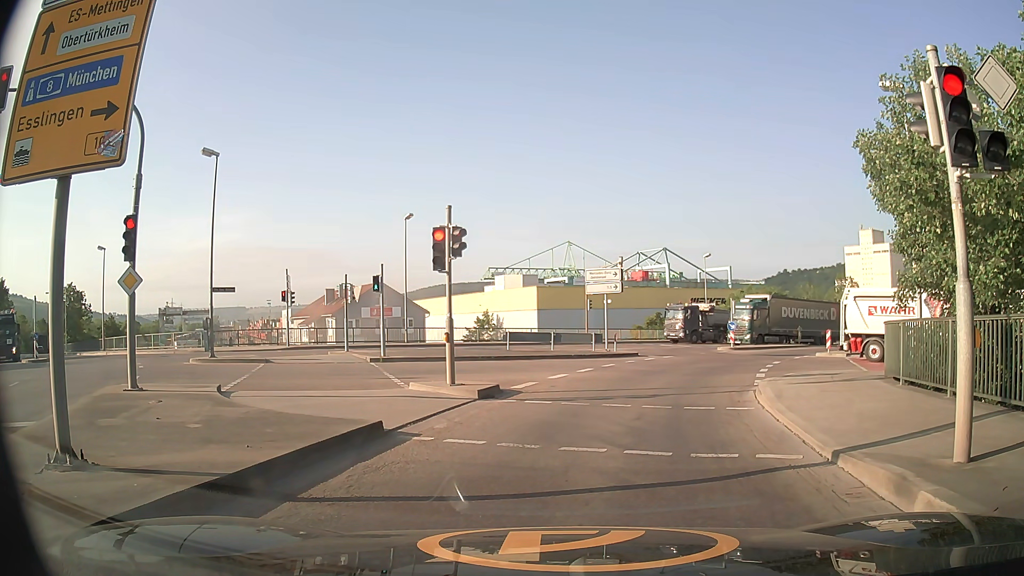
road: secondary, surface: asphalt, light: Day
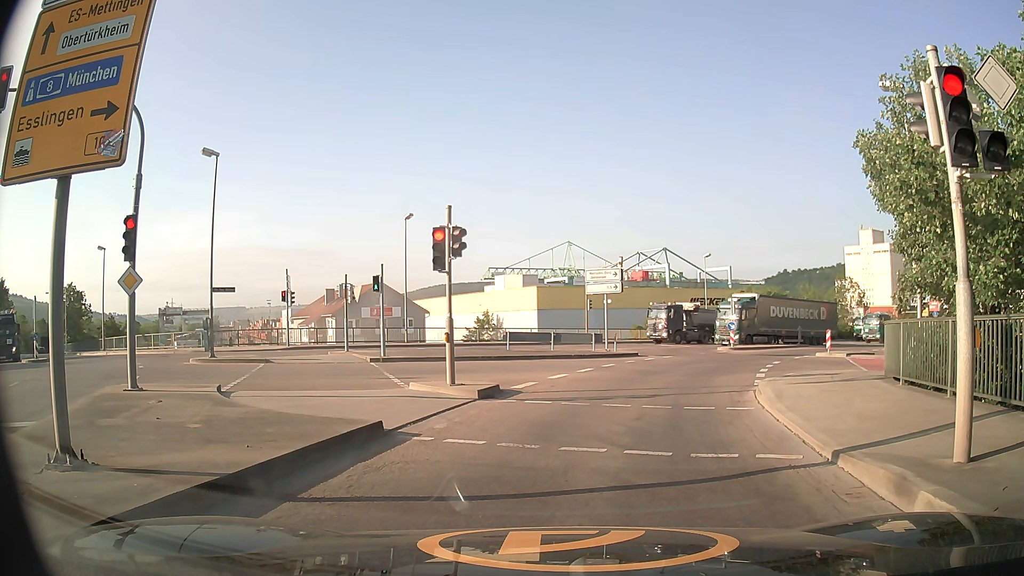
(0.0, 0.0) m; 0°
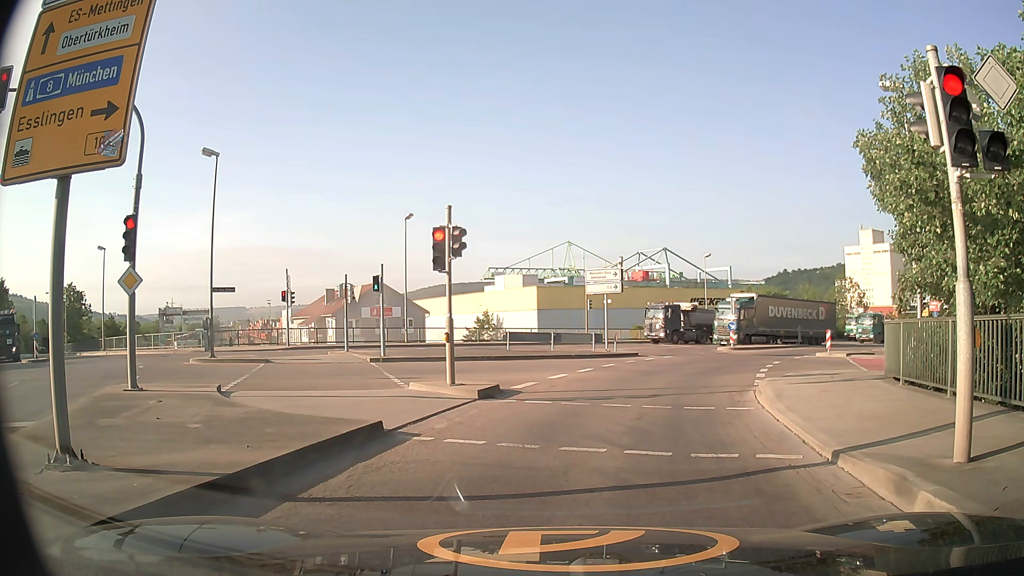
(0.0, 0.0) m; 0°
(+1, +10) (+3, +20) (+6, +29) (+11, +38) (+17, +46) (+24, +53) (+31, +60) (+39, +67) (+47, +73) (+55, +78) m
